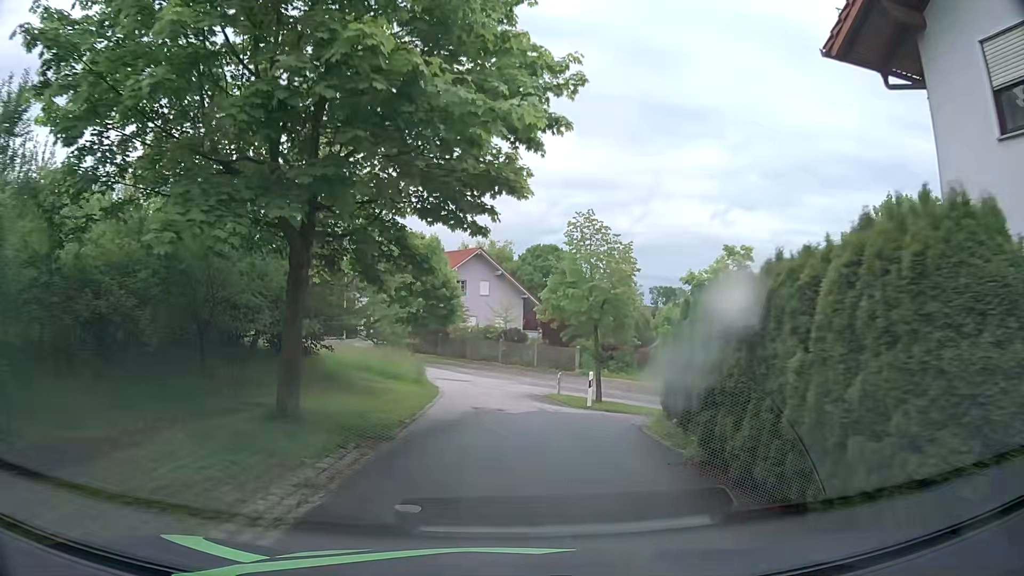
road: residential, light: Day
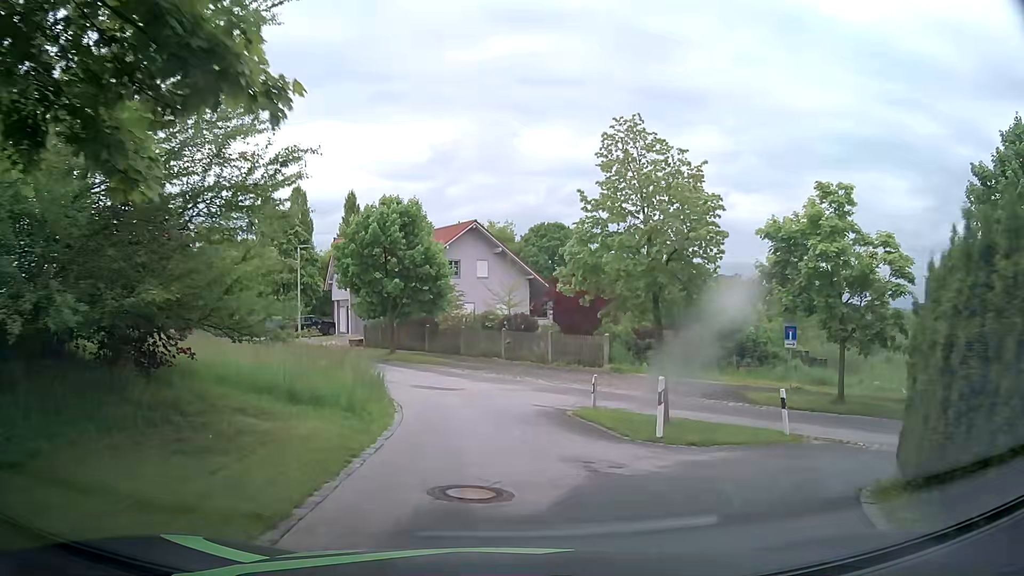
(-0.1, +9.0) m; -1°
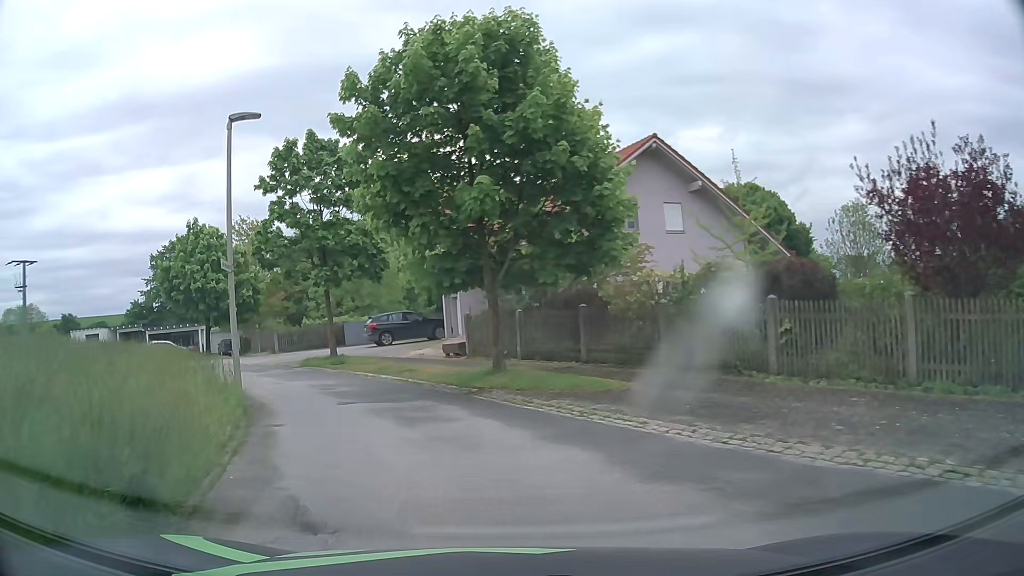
(-1.3, +19.1) m; -15°
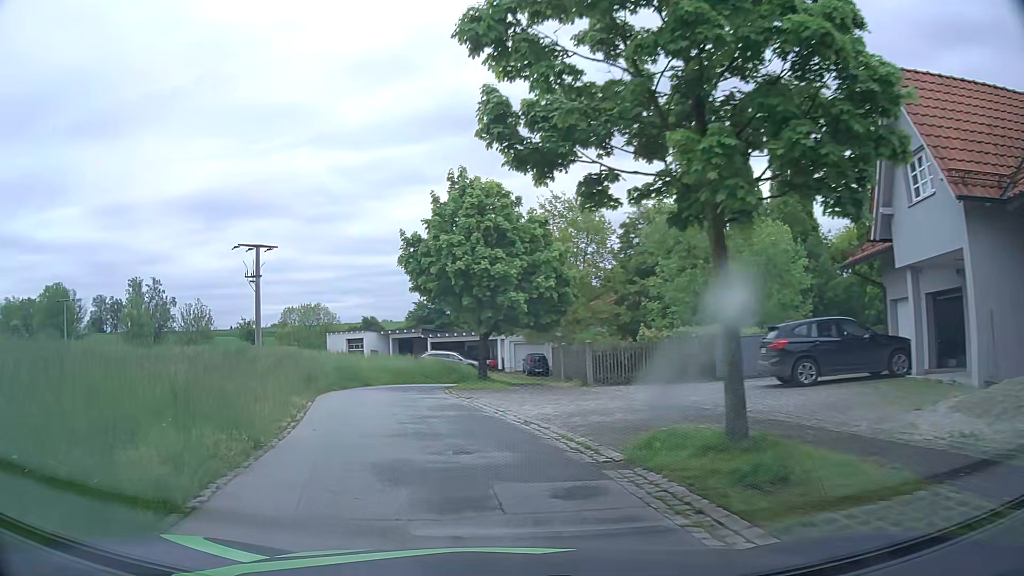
(-3.7, +16.5) m; -26°
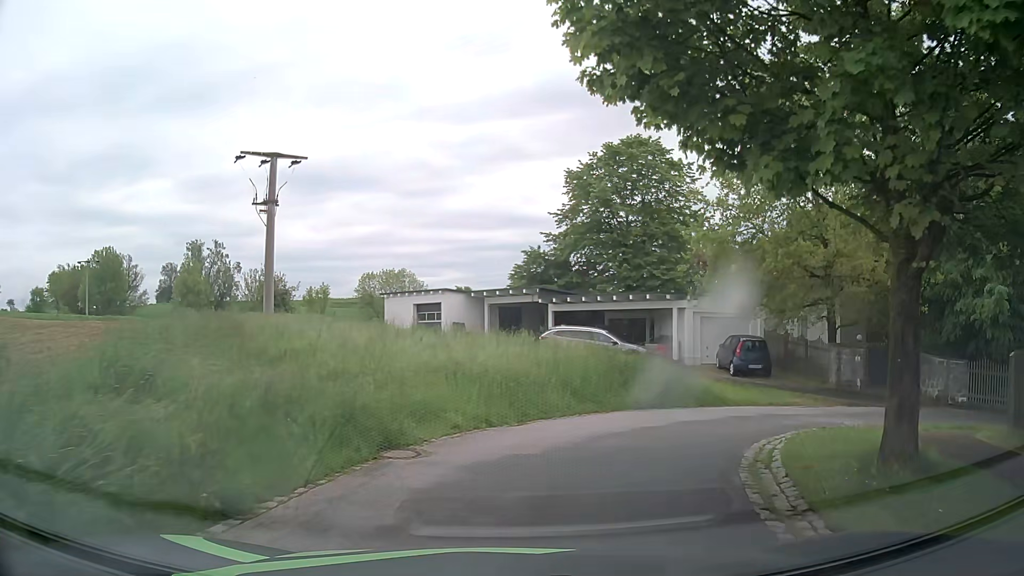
(-3.8, +22.3) m; -9°
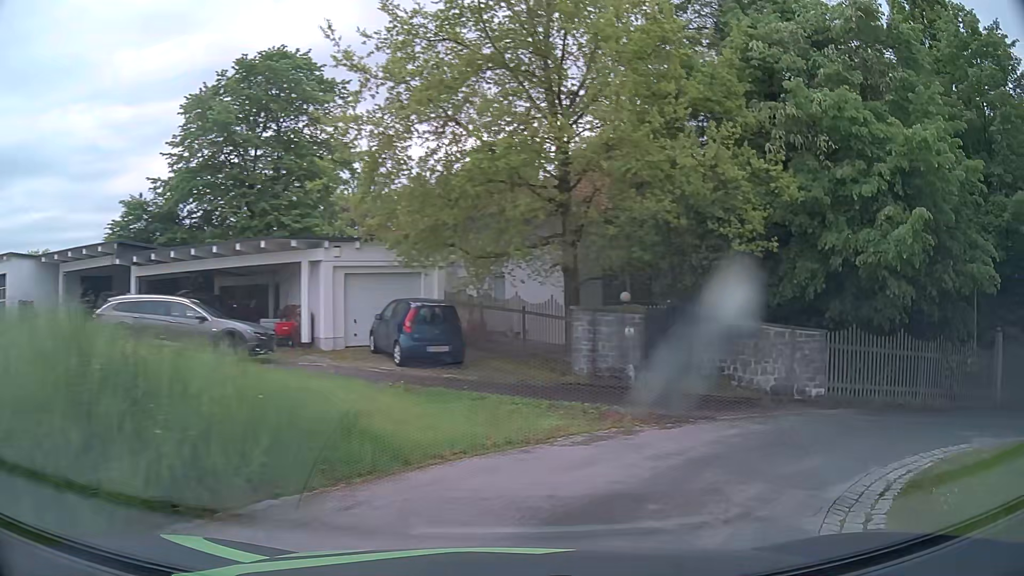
(+2.1, +10.5) m; +30°
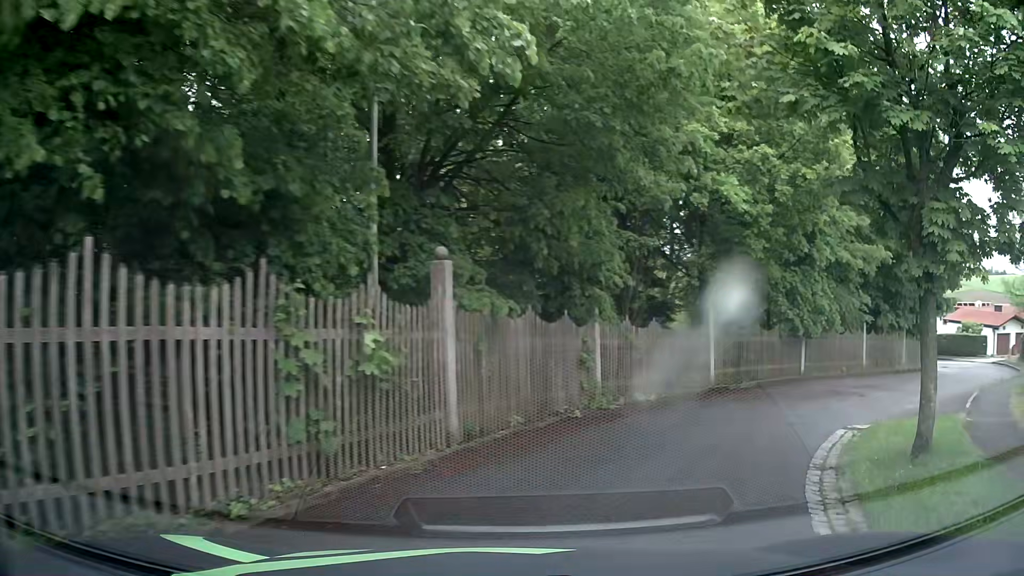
(+6.1, +11.0) m; +58°
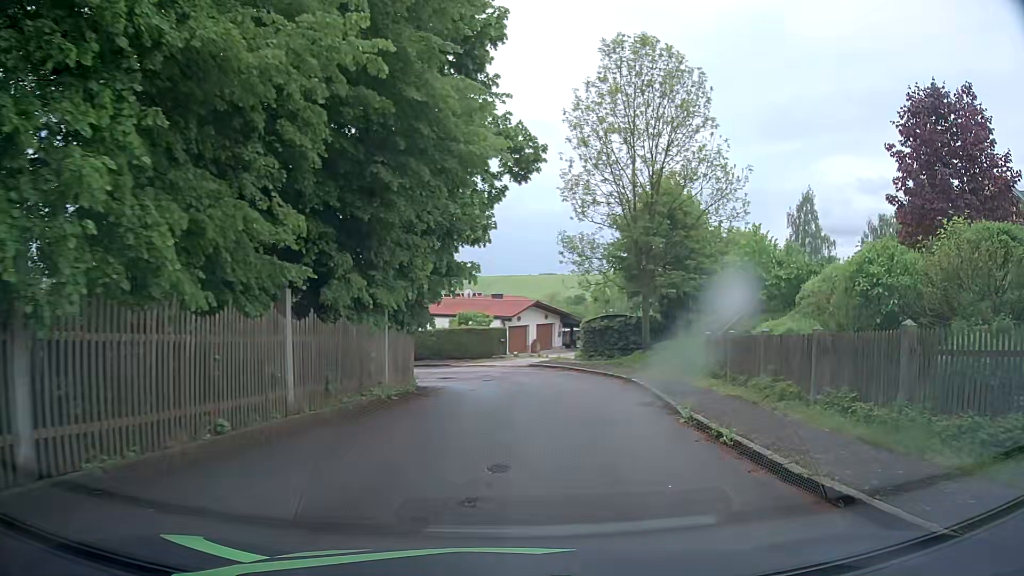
(+8.5, +16.2) m; +50°
